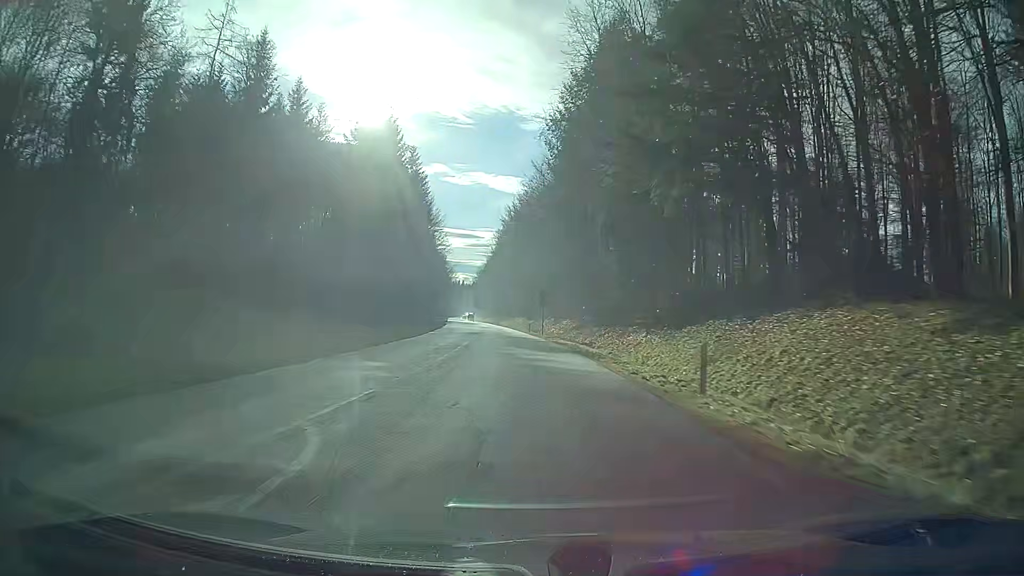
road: secondary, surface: asphalt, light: Day
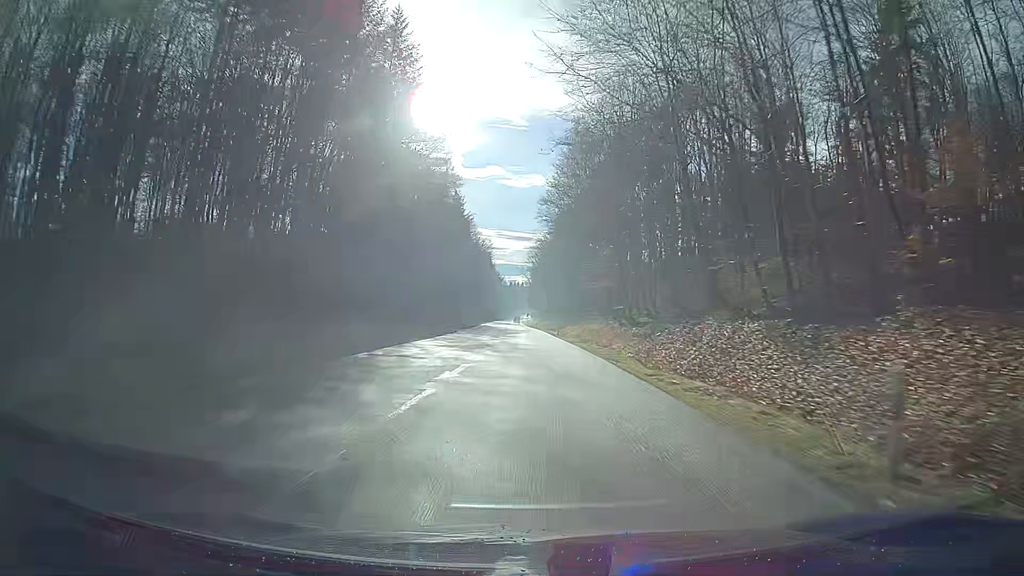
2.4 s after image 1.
(-3.2, +61.3) m; -5°
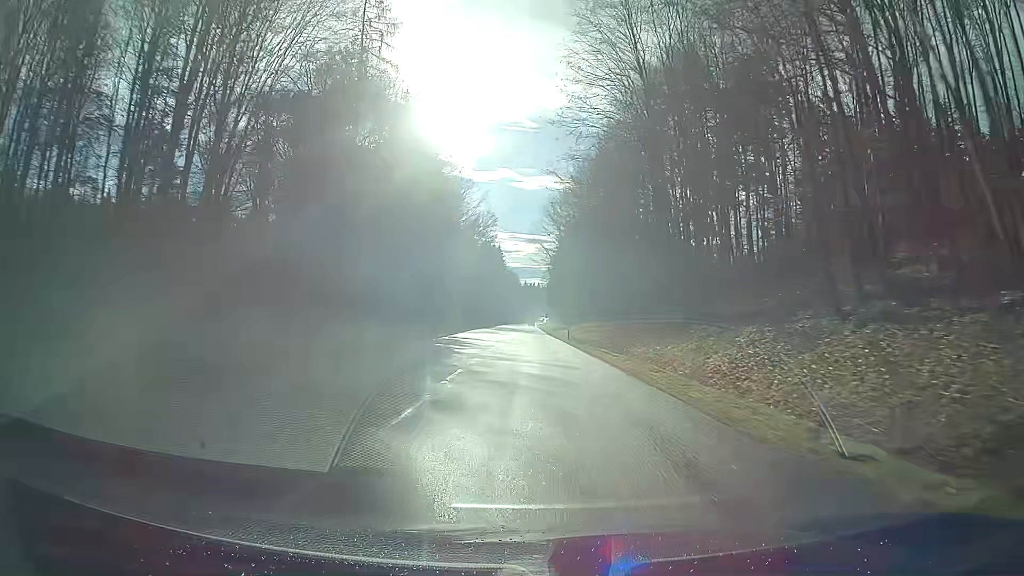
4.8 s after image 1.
(-1.0, +61.8) m; -1°
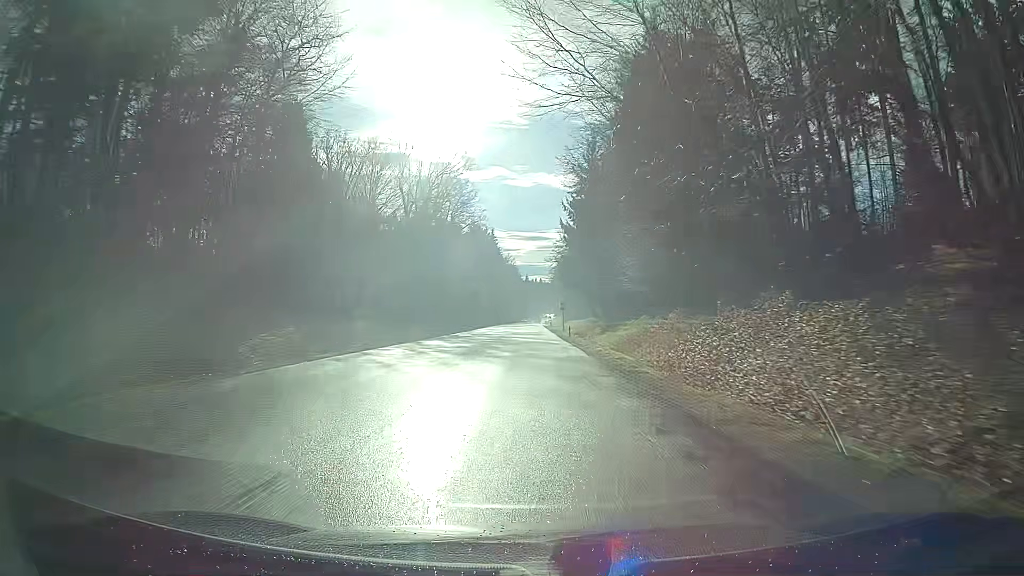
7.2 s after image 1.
(-0.8, +61.6) m; -1°
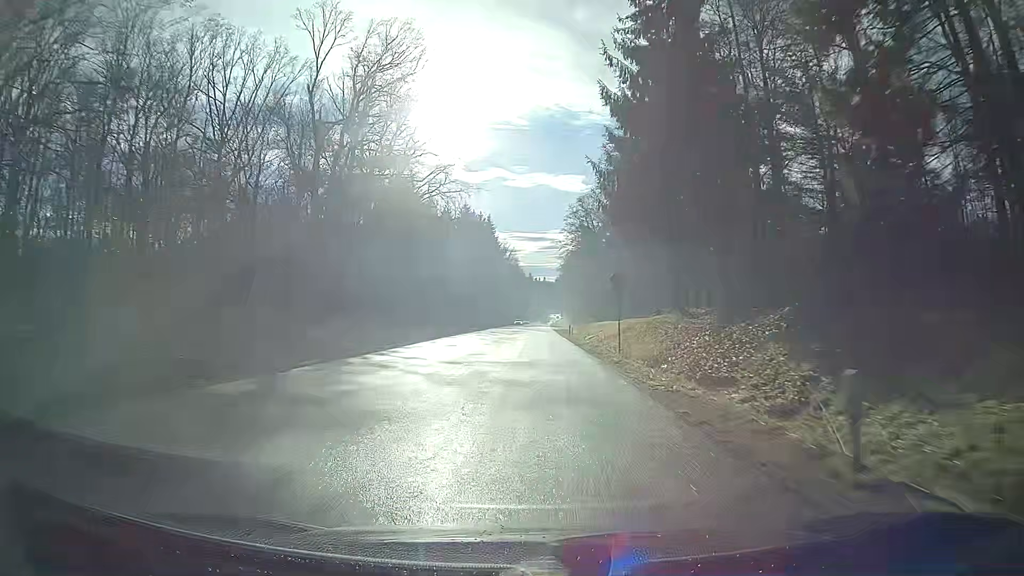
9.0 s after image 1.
(0.0, +45.9) m; 0°
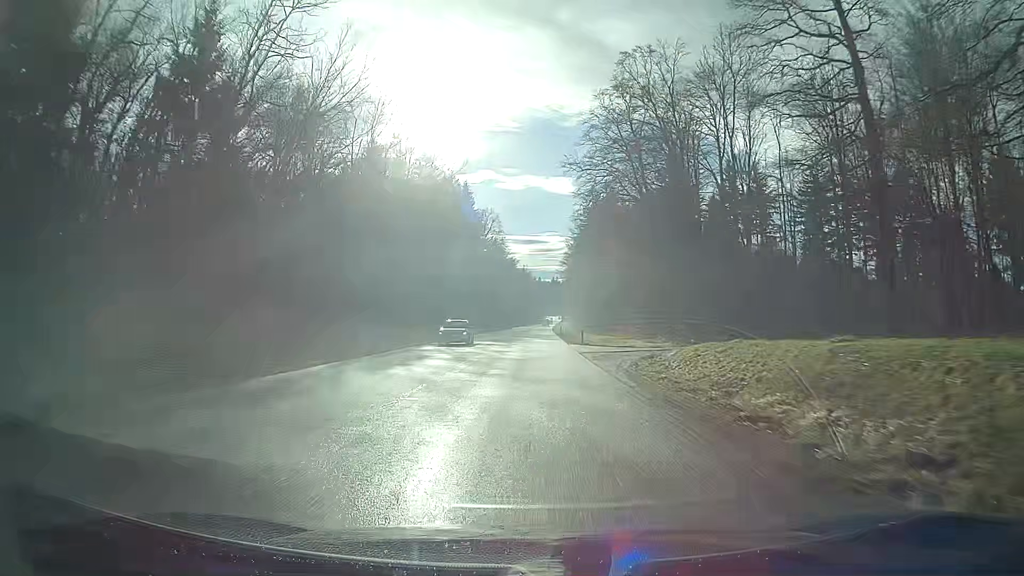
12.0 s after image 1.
(-0.1, +74.8) m; 0°
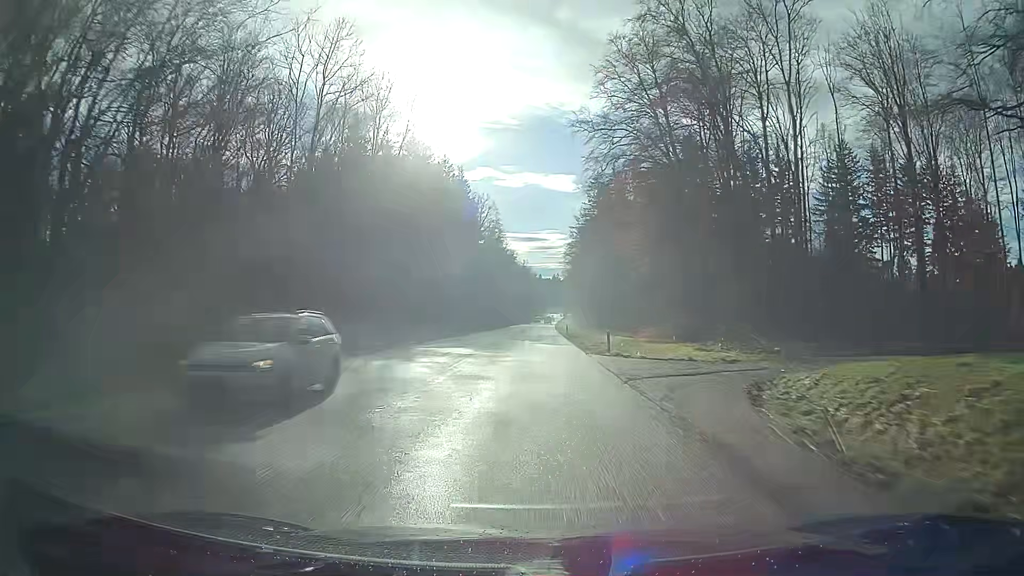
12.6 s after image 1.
(0.0, +14.8) m; 0°
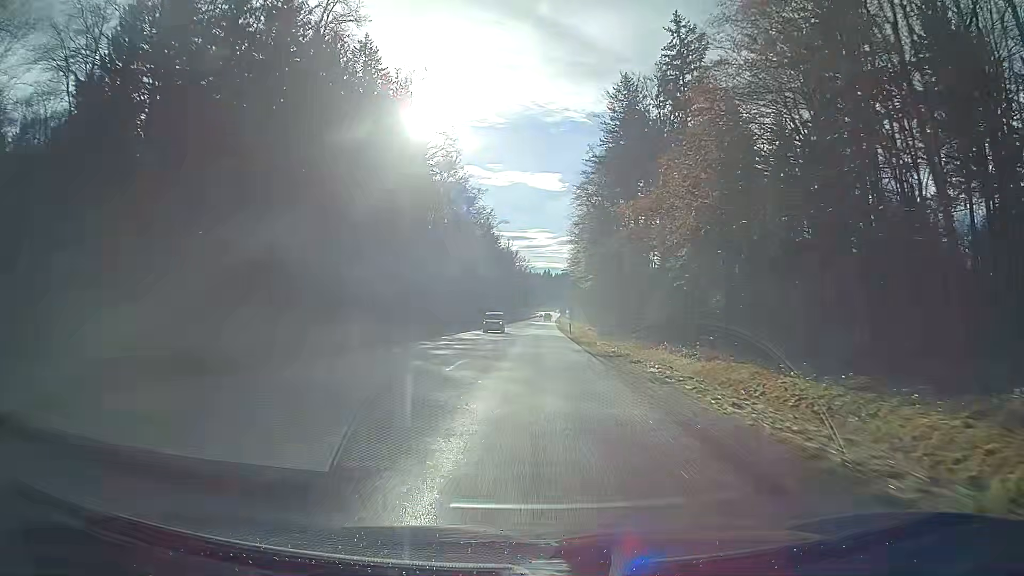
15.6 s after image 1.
(+0.6, +73.1) m; +1°
